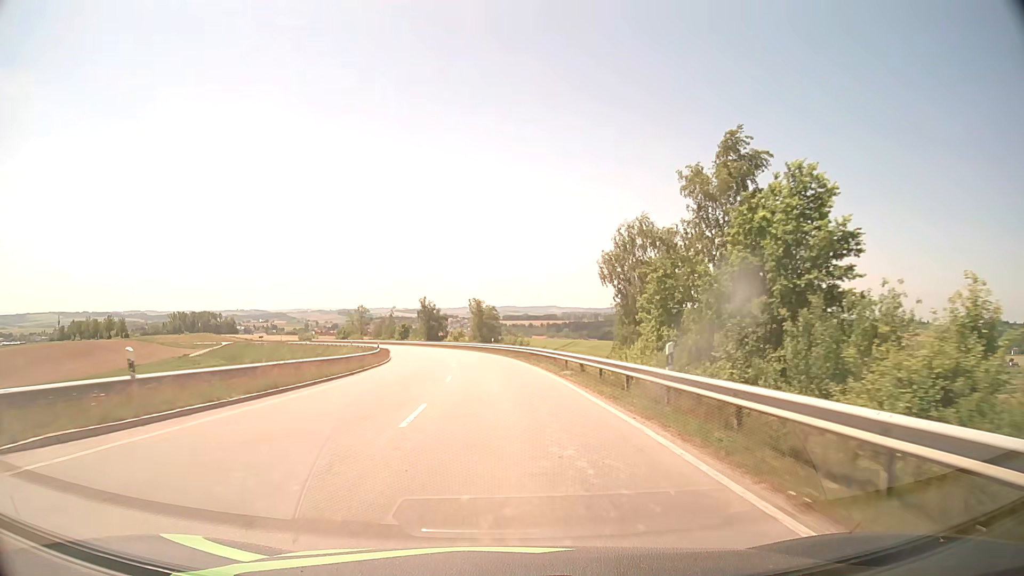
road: secondary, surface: asphalt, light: Day
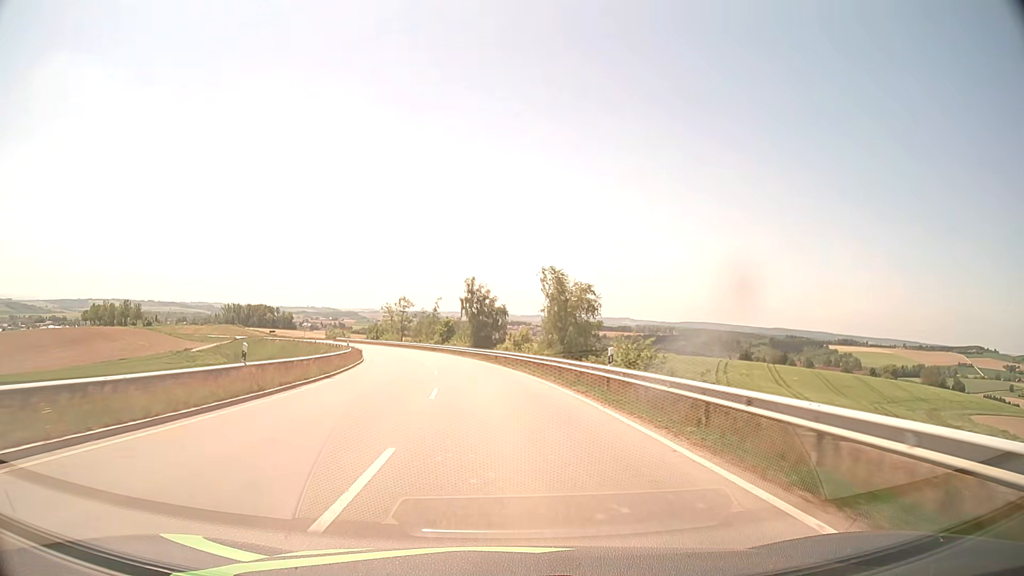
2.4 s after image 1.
(-1.9, +41.8) m; -6°
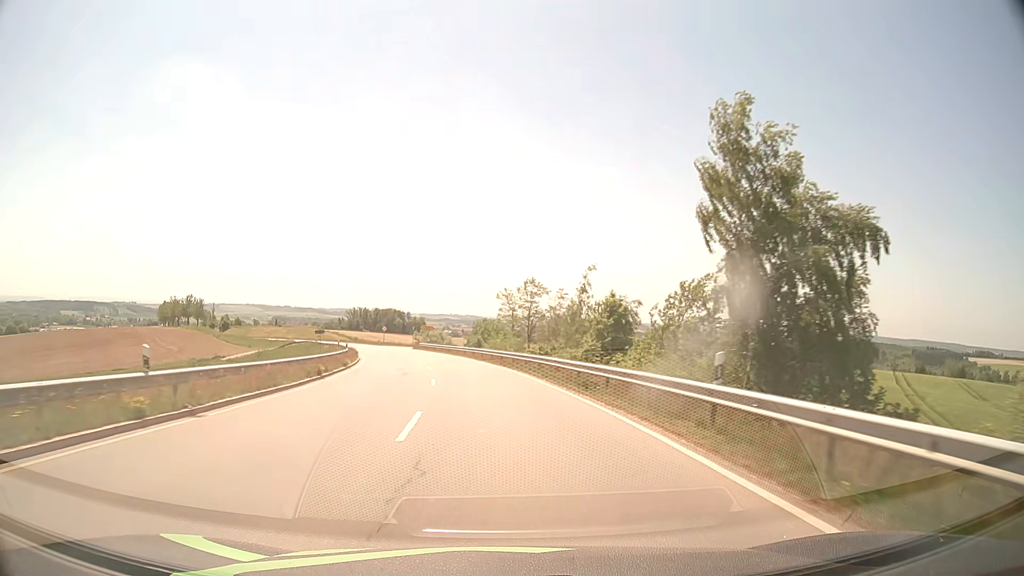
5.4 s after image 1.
(-5.8, +55.5) m; -12°
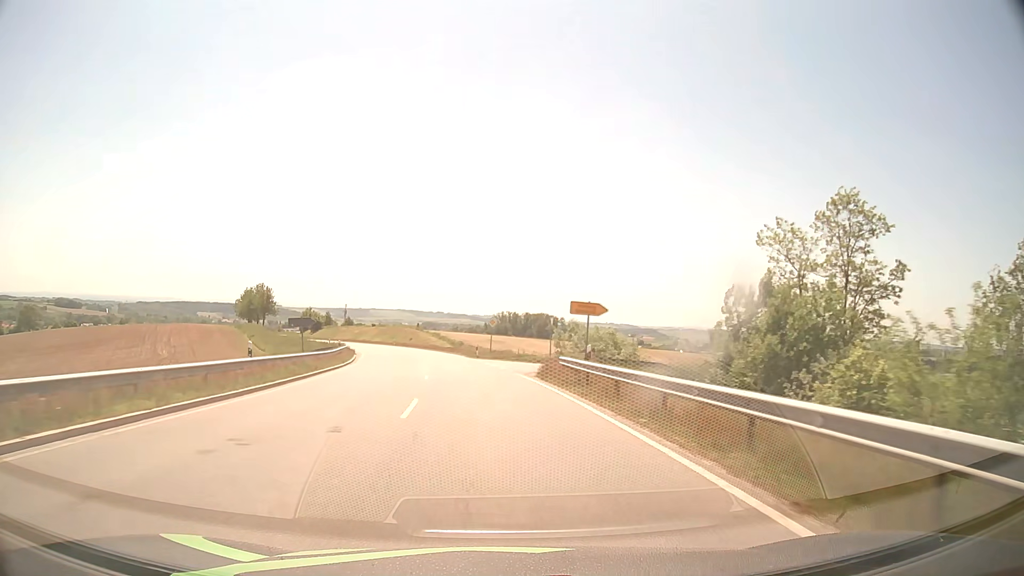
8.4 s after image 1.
(-6.5, +57.3) m; -13°
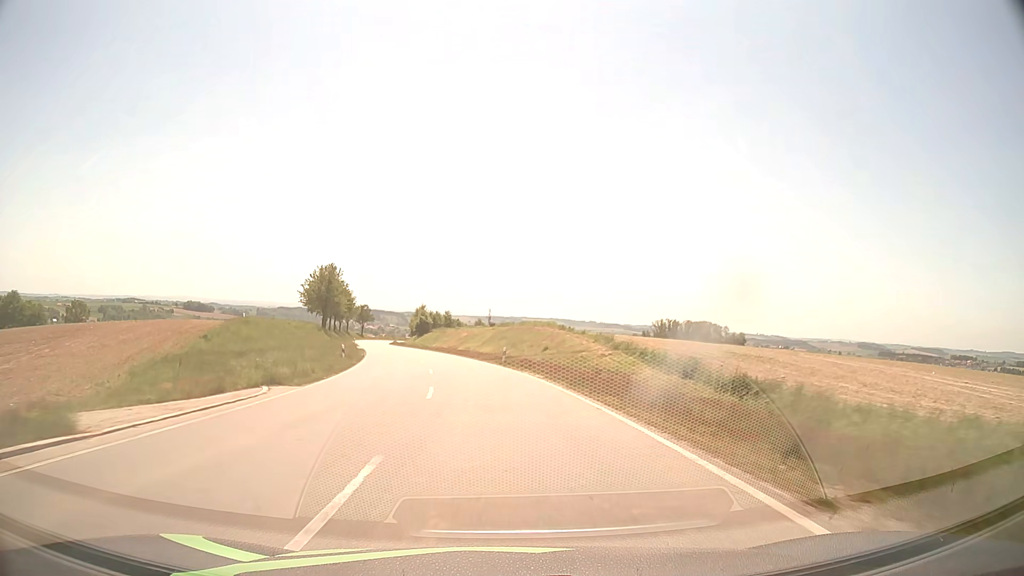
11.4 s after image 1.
(-6.3, +55.0) m; -13°
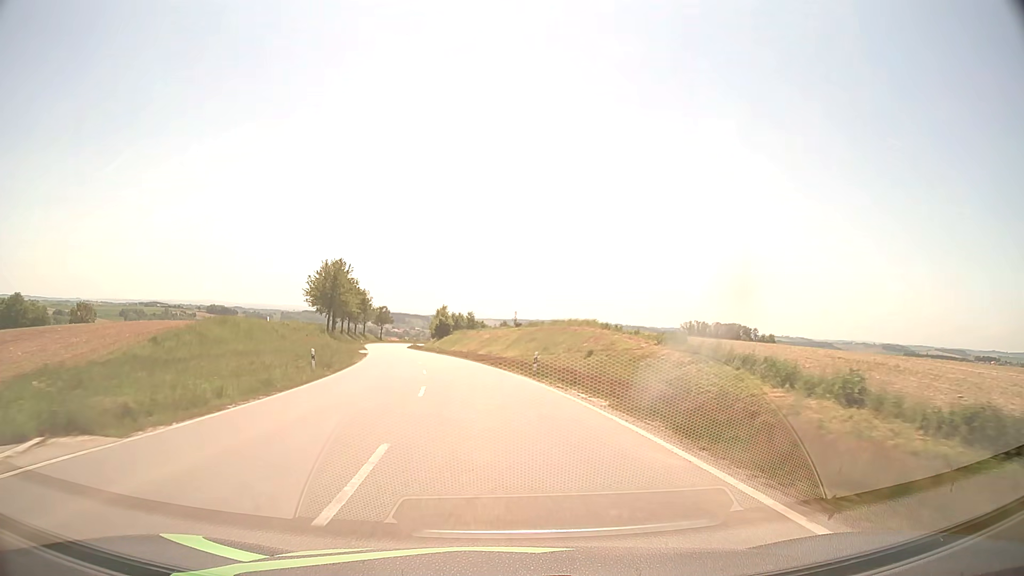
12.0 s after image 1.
(-0.2, +11.0) m; -2°
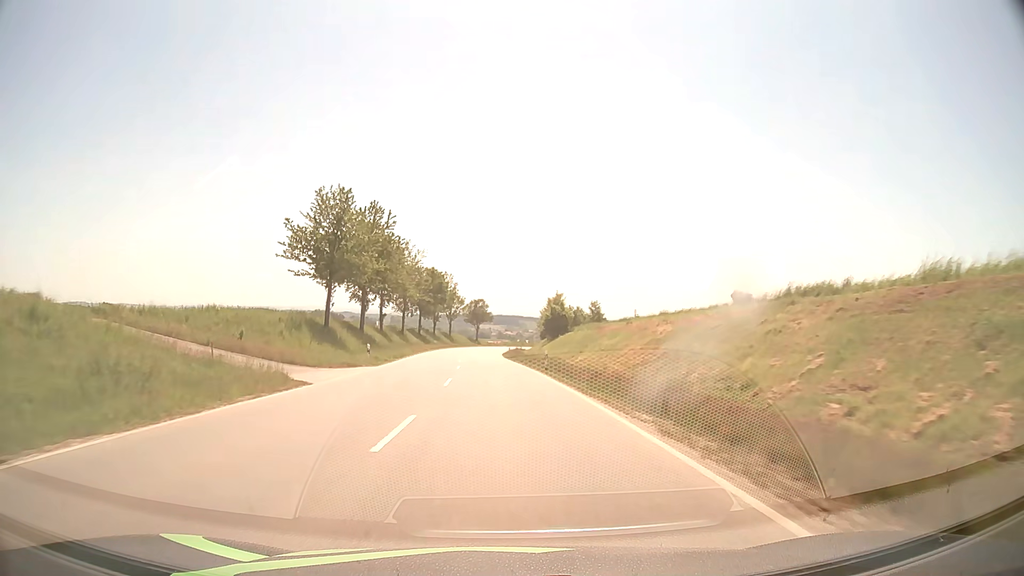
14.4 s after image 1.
(-4.0, +45.1) m; -10°
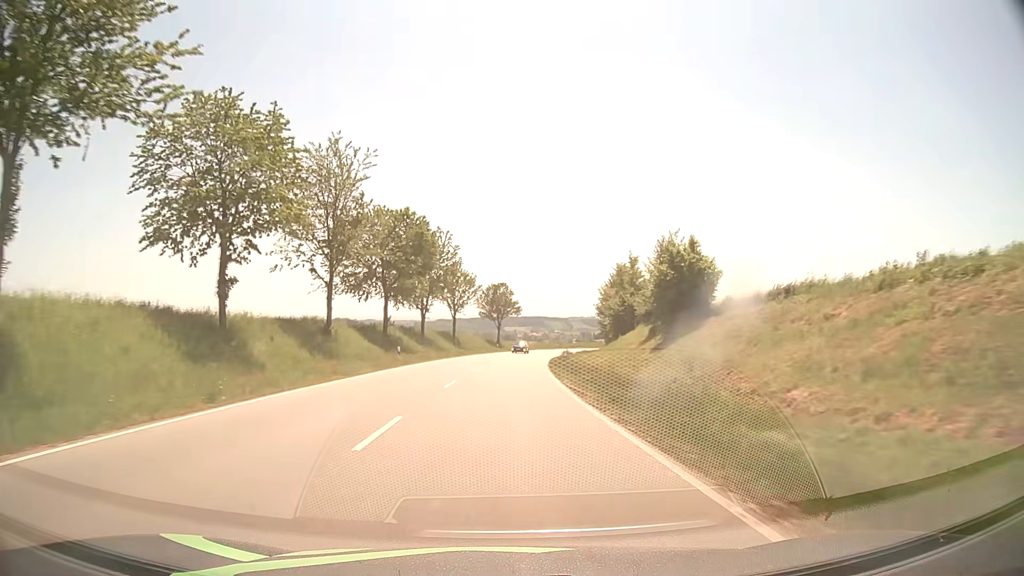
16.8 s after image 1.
(-1.5, +48.0) m; -2°
(0, +10) (0, +20) (0, +30) (+1, +40) (+1, +50) (+2, +60) (+3, +70) (+4, +80) (+5, +90) (+7, +100) m
